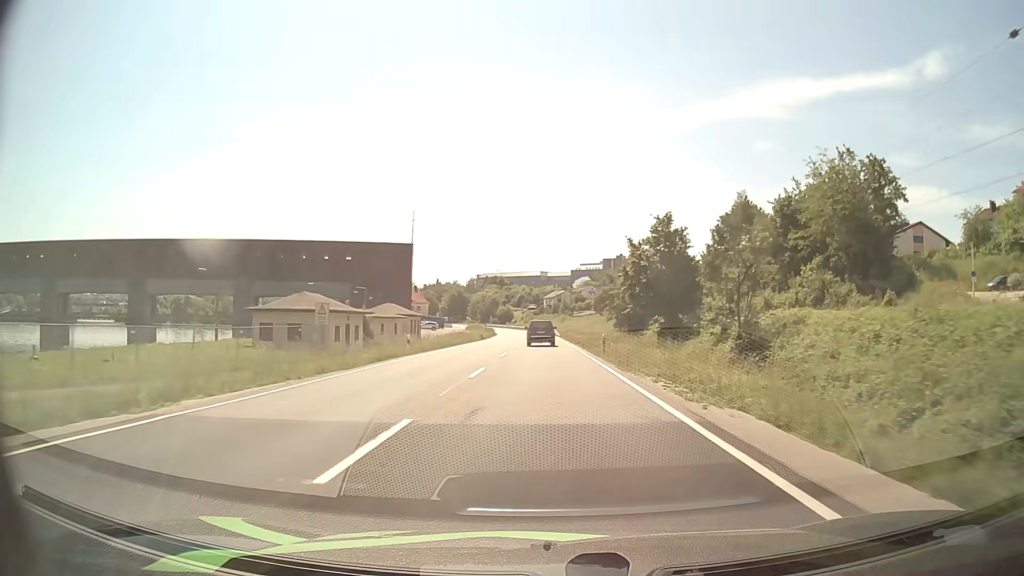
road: primary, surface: asphalt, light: Day
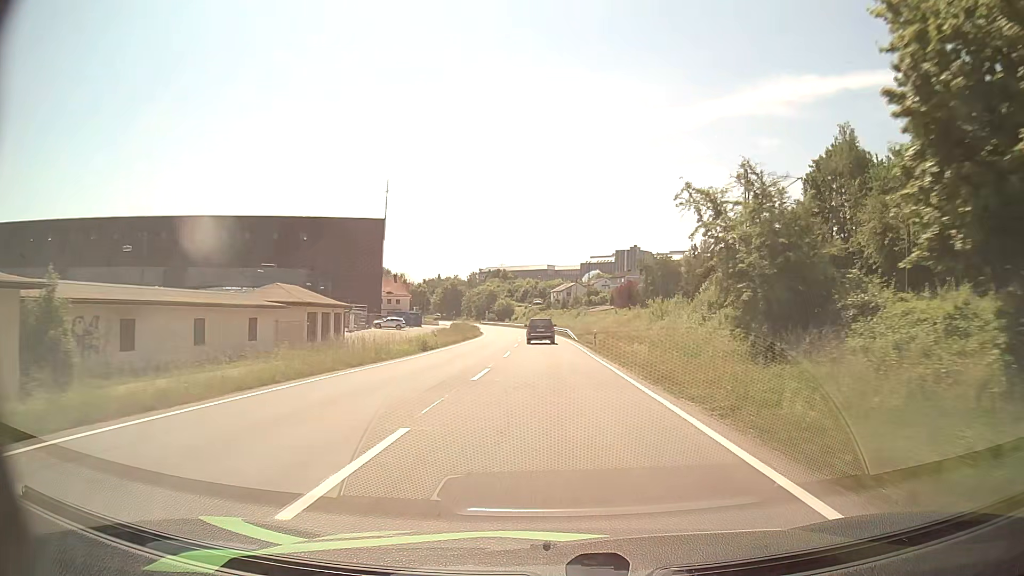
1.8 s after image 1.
(-0.2, +37.1) m; -1°
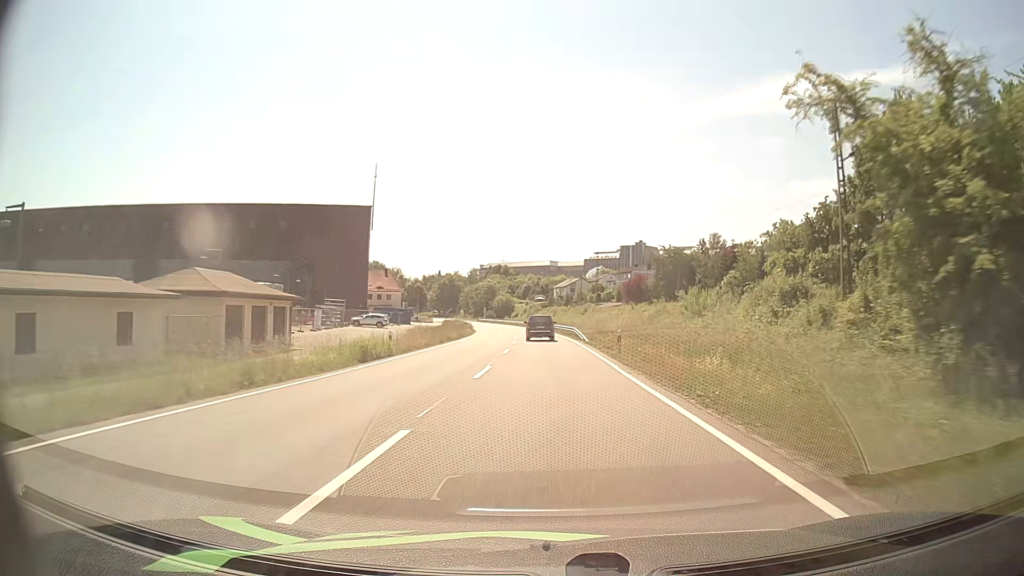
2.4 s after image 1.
(0.0, +12.2) m; 0°
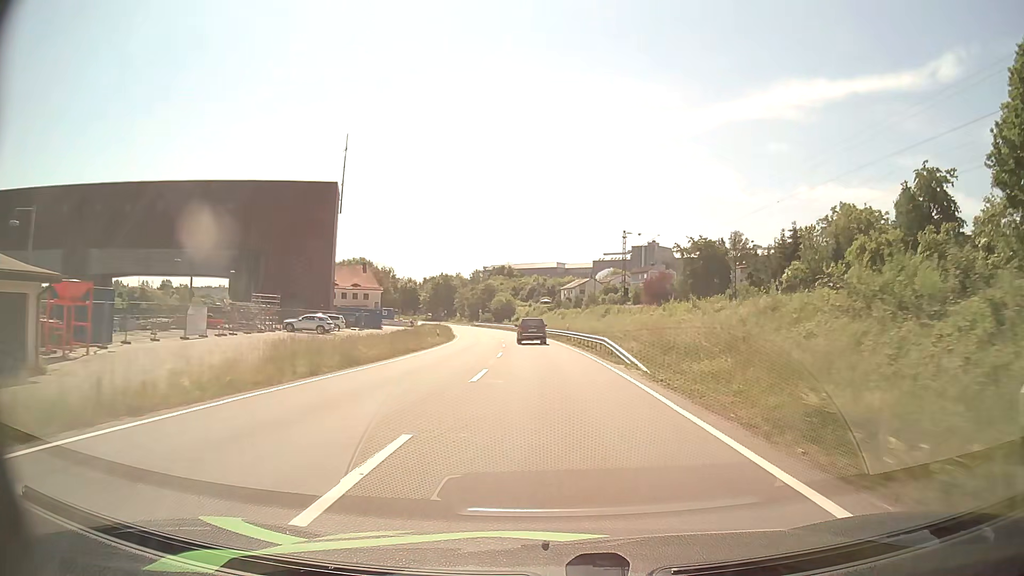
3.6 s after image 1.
(-0.2, +24.2) m; -1°
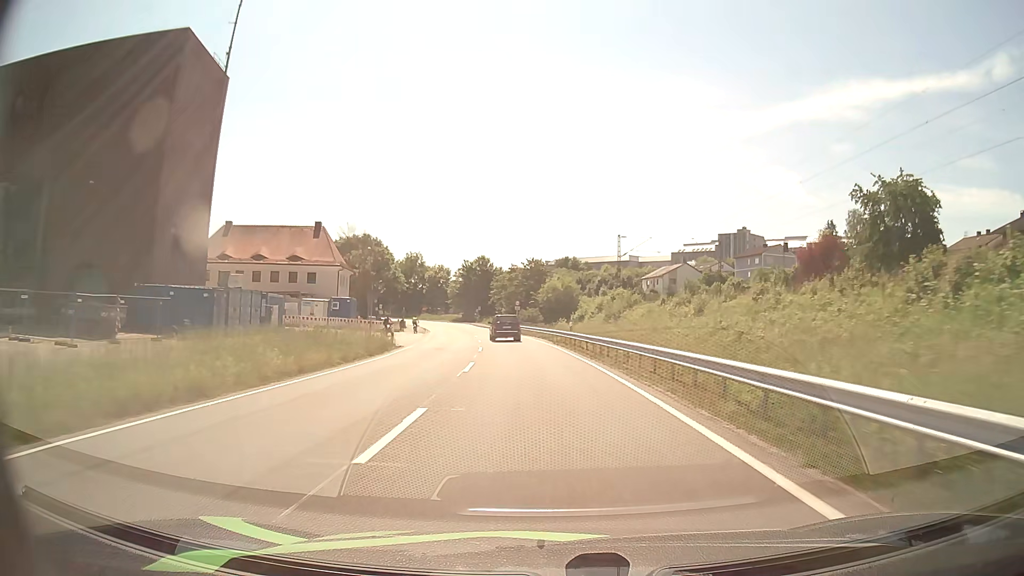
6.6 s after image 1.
(-2.2, +57.6) m; -6°
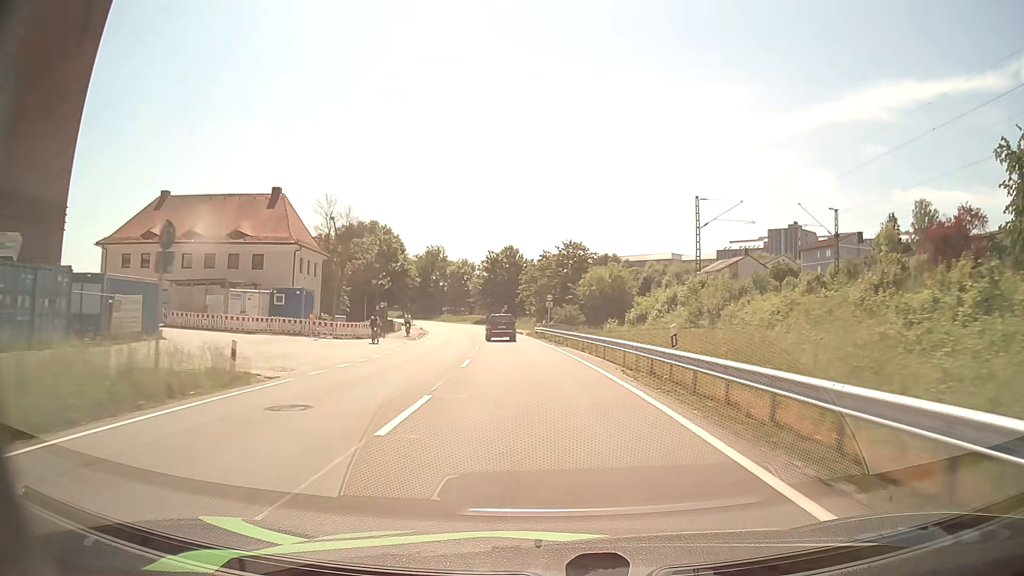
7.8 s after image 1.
(-0.6, +22.5) m; -3°
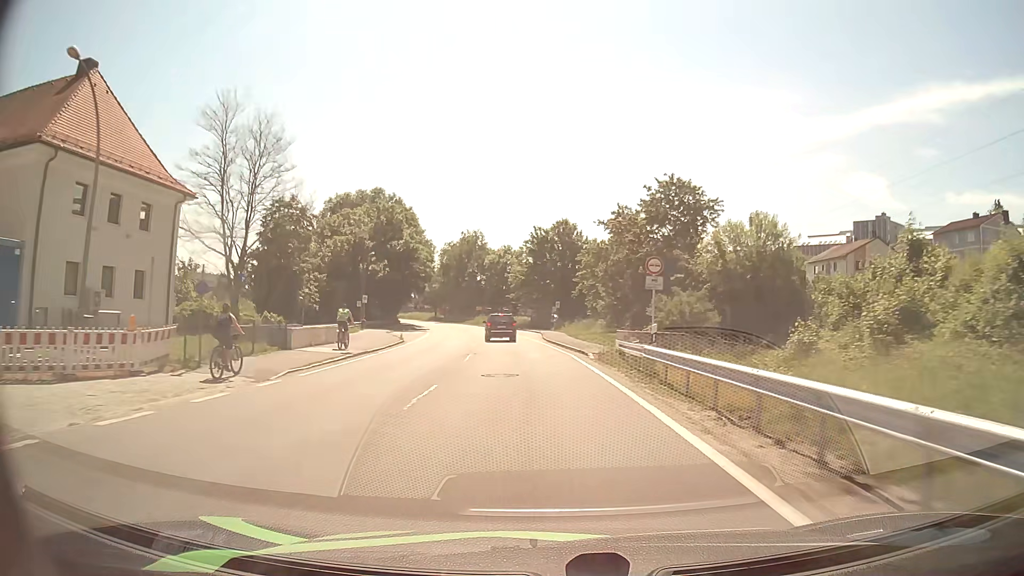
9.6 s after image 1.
(-1.5, +33.9) m; -5°
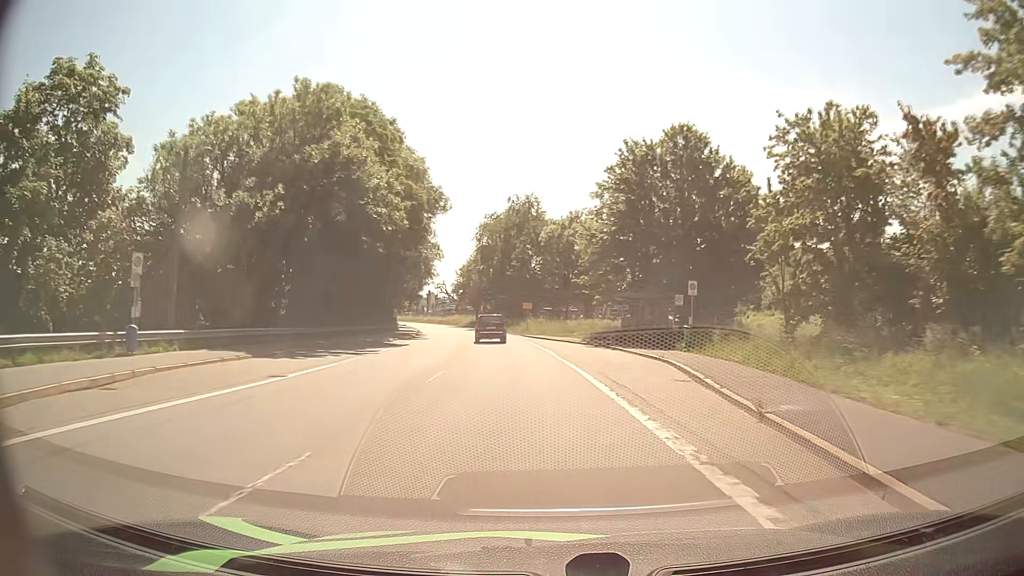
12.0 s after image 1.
(-2.3, +43.5) m; -6°
(0, +10) (-1, +20) (-1, +30) (-2, +40) (-4, +50) (-5, +60) (-7, +70) (-9, +79) (-11, +89) (-13, +99) m
